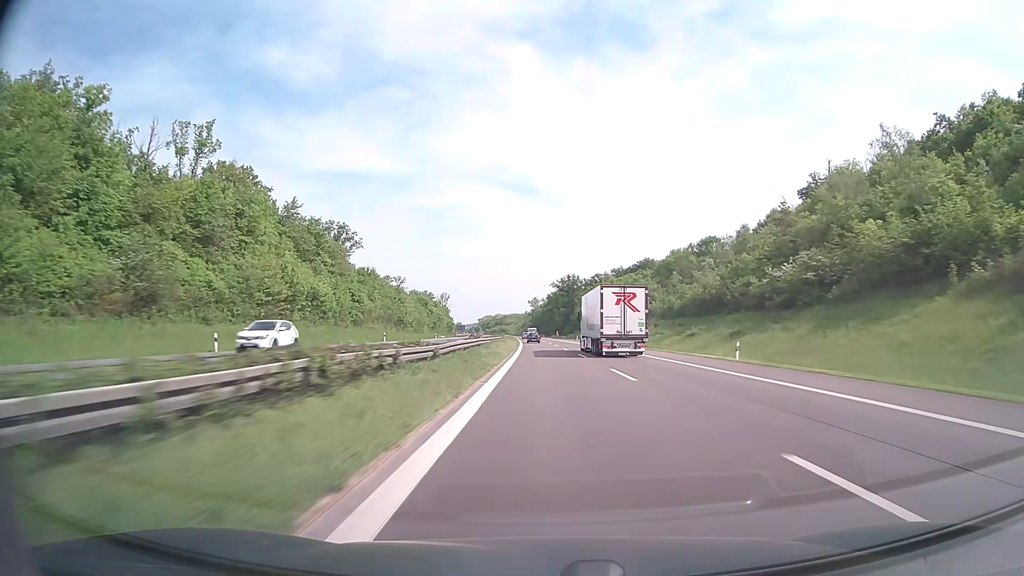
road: motorway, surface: concrete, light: Day
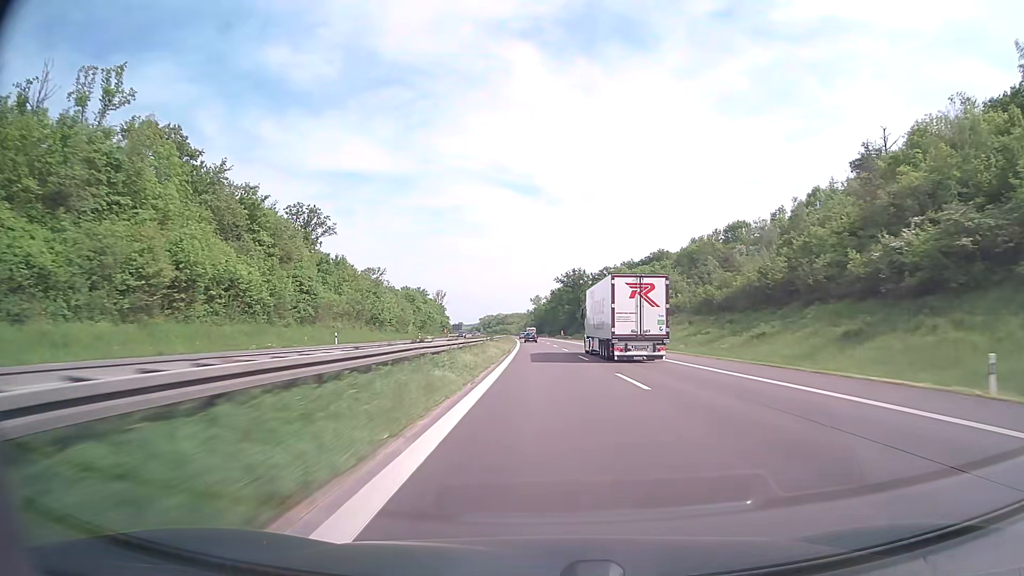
(0.0, +21.2) m; 0°
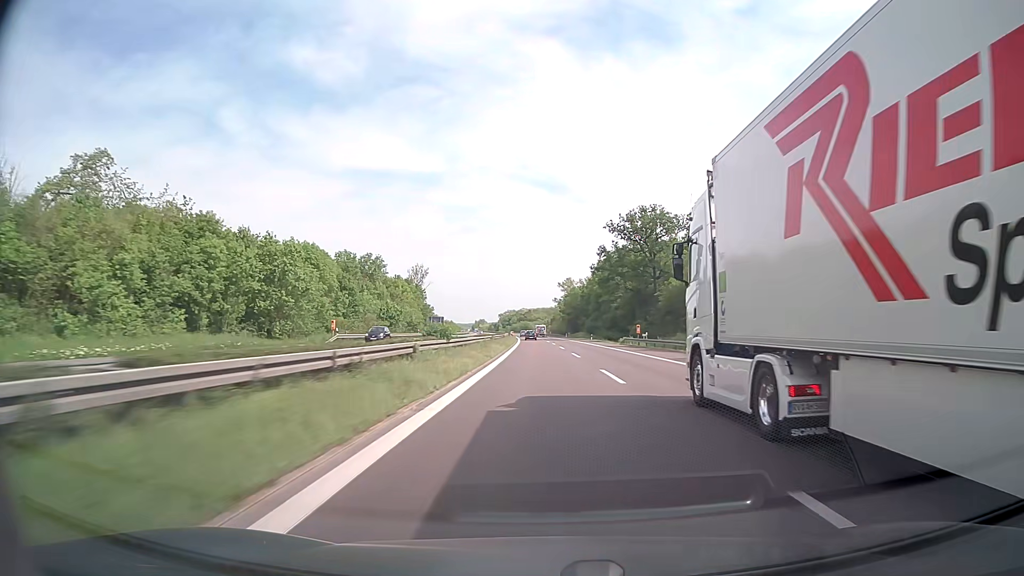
(-2.1, +105.6) m; -2°
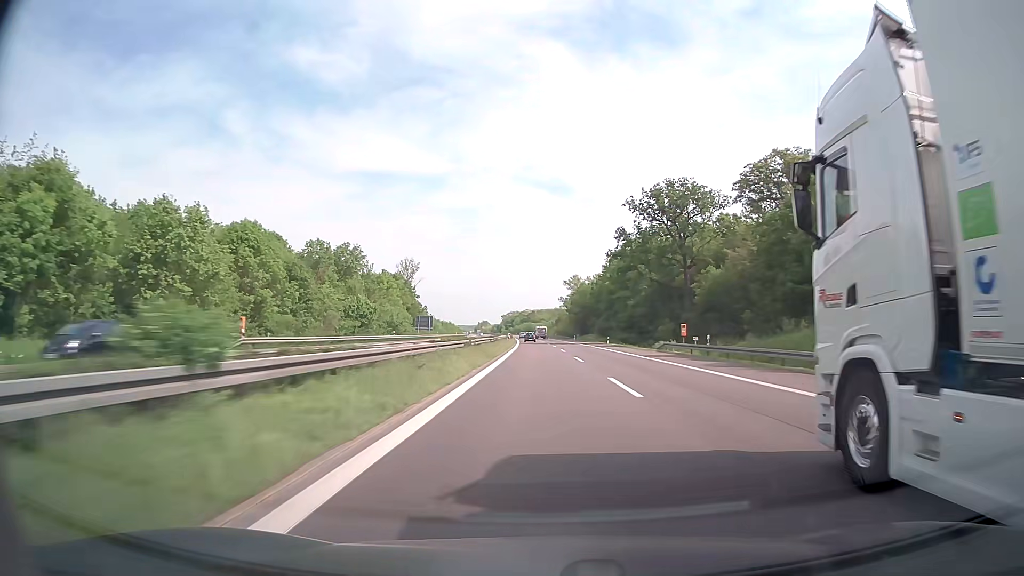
(-0.1, +21.0) m; 0°
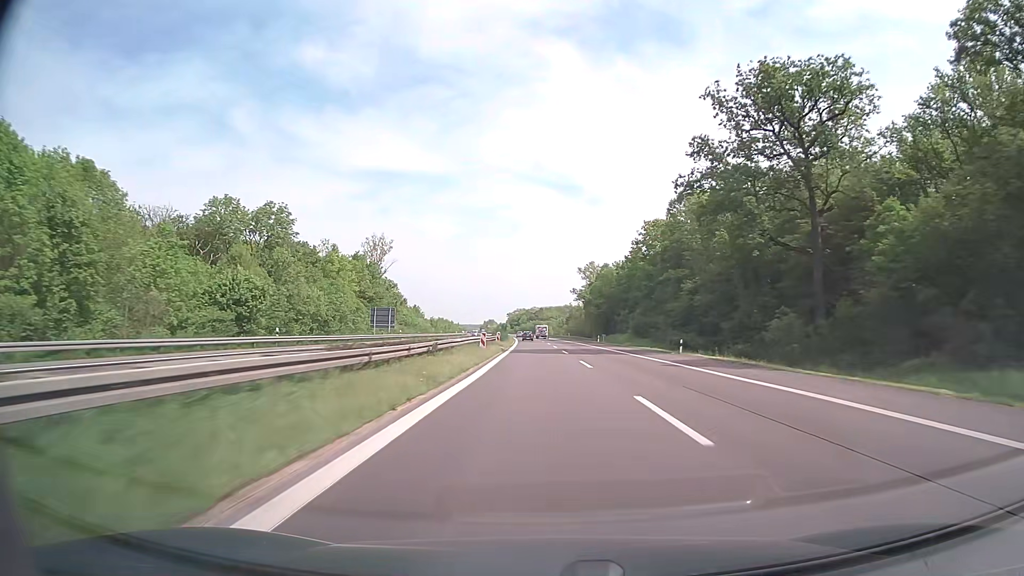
(-0.2, +42.0) m; -1°
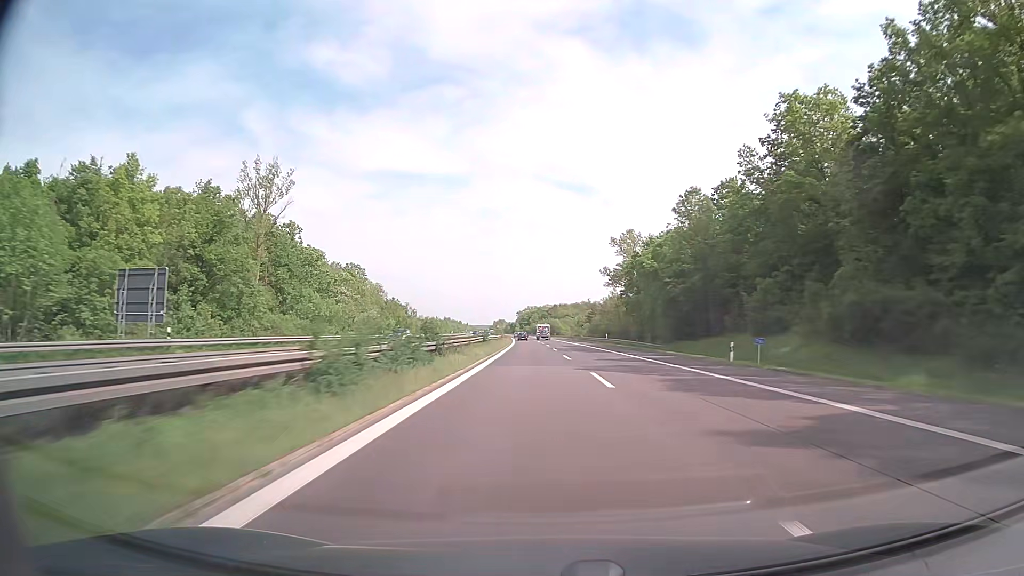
(-0.6, +63.0) m; -1°
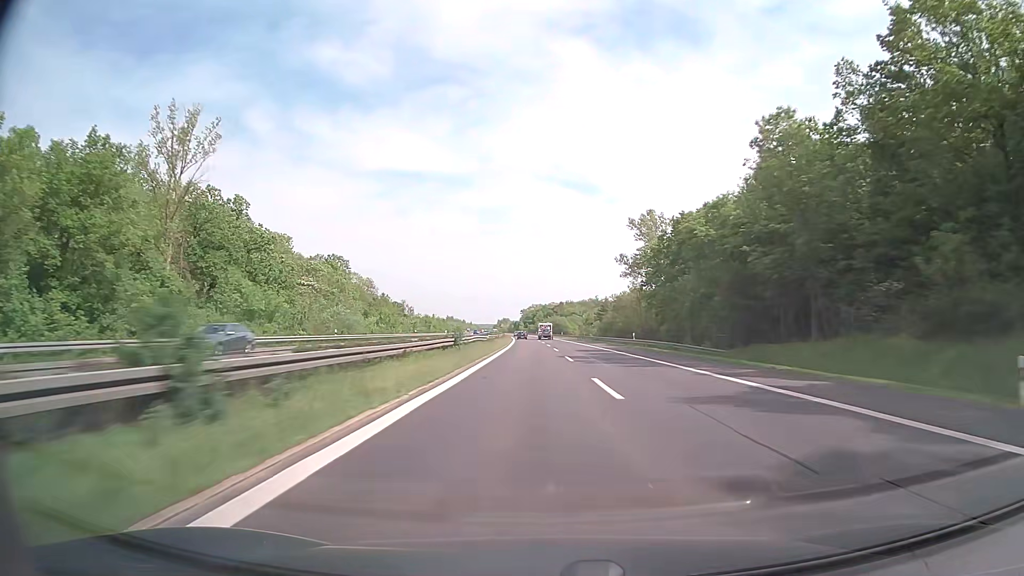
(-0.1, +21.0) m; 0°
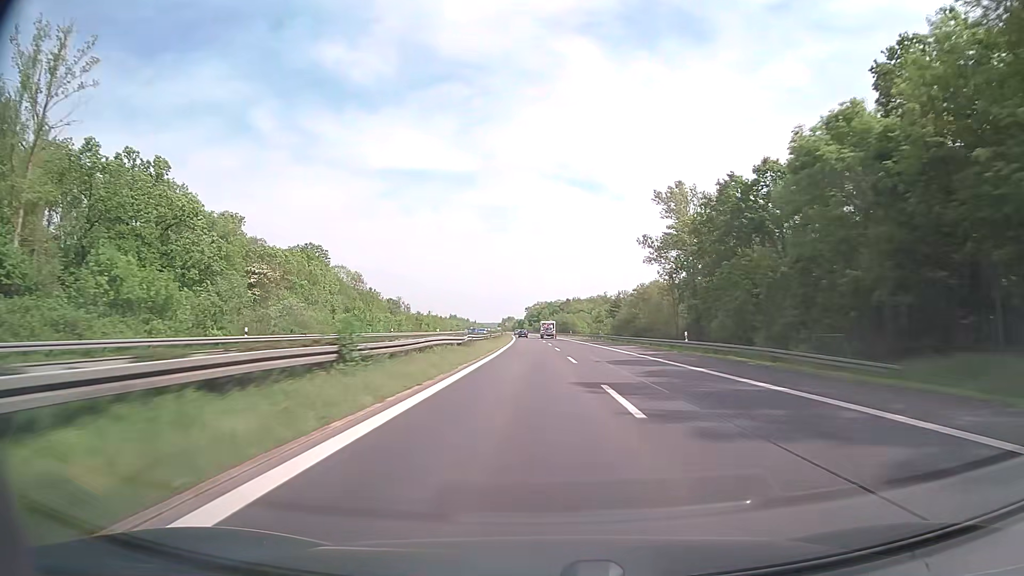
(-0.1, +21.0) m; -1°
(0, +10) (0, +20) (0, +30) (0, +40) (-1, +50) (-1, +60) (-1, +70) (-1, +80) (-2, +90) (-2, +100) m
